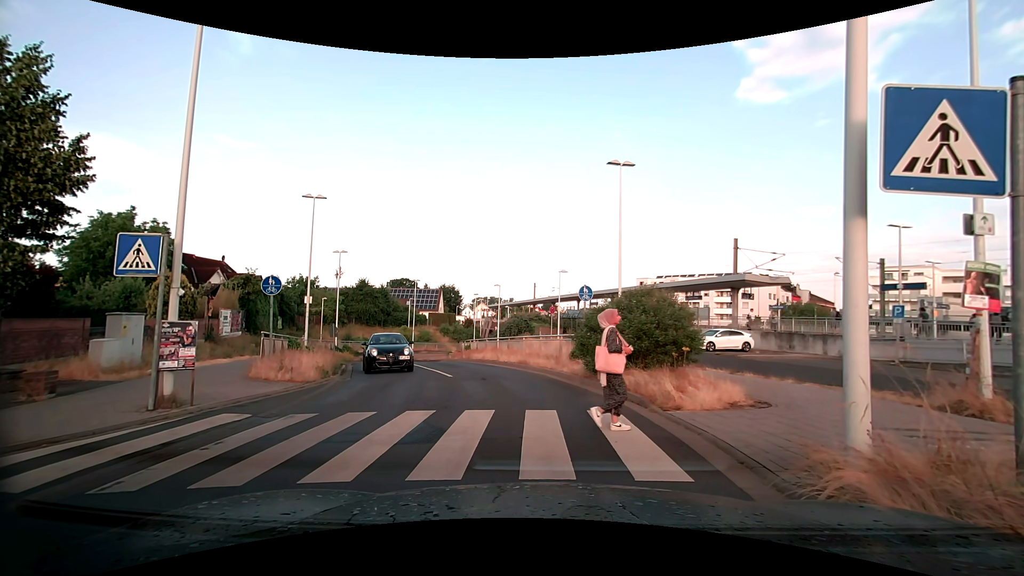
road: tertiary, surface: asphalt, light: Day
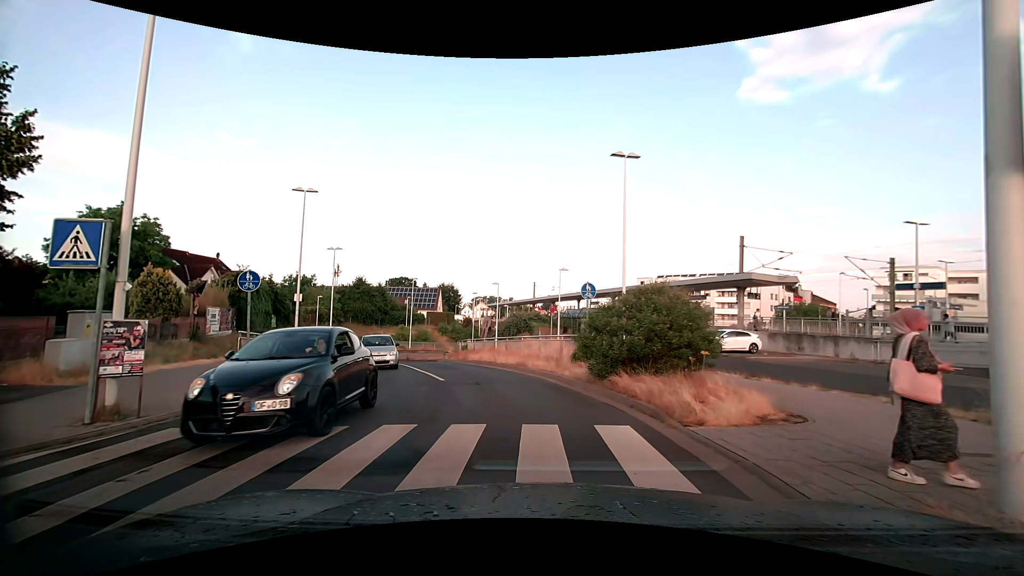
(0.0, +1.3) m; -2°
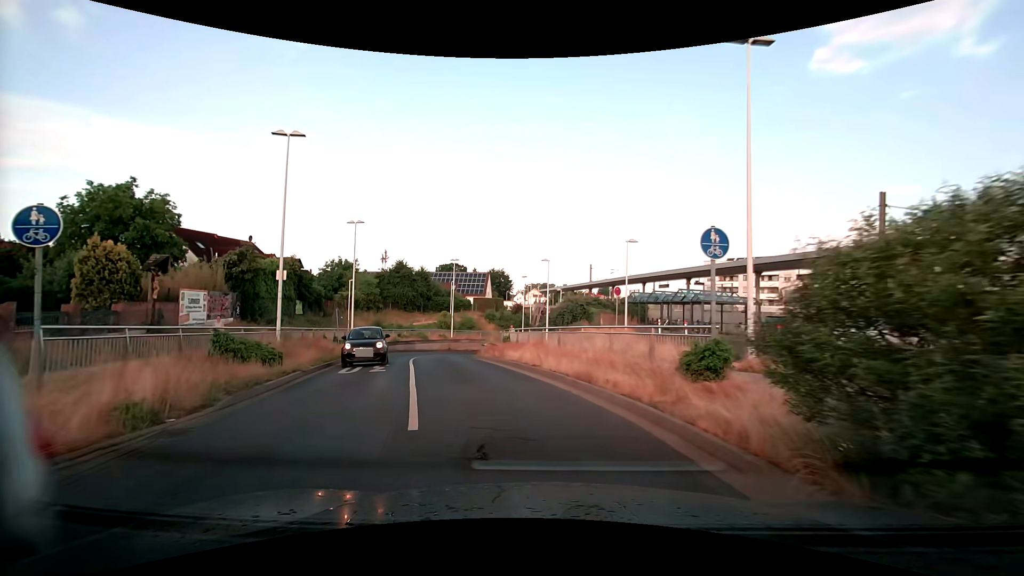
(-0.3, +8.6) m; -6°
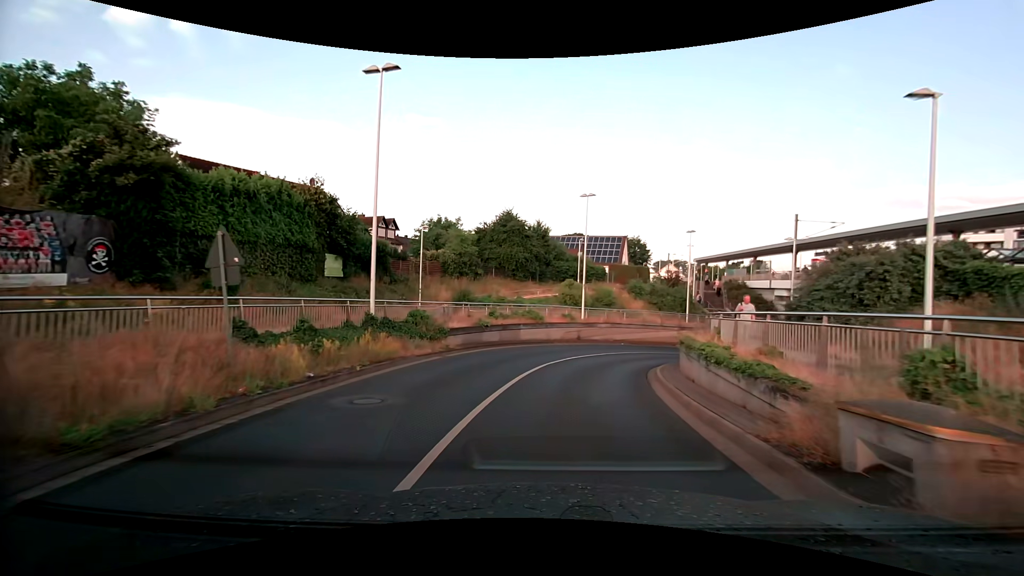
(-4.4, +23.0) m; -14°
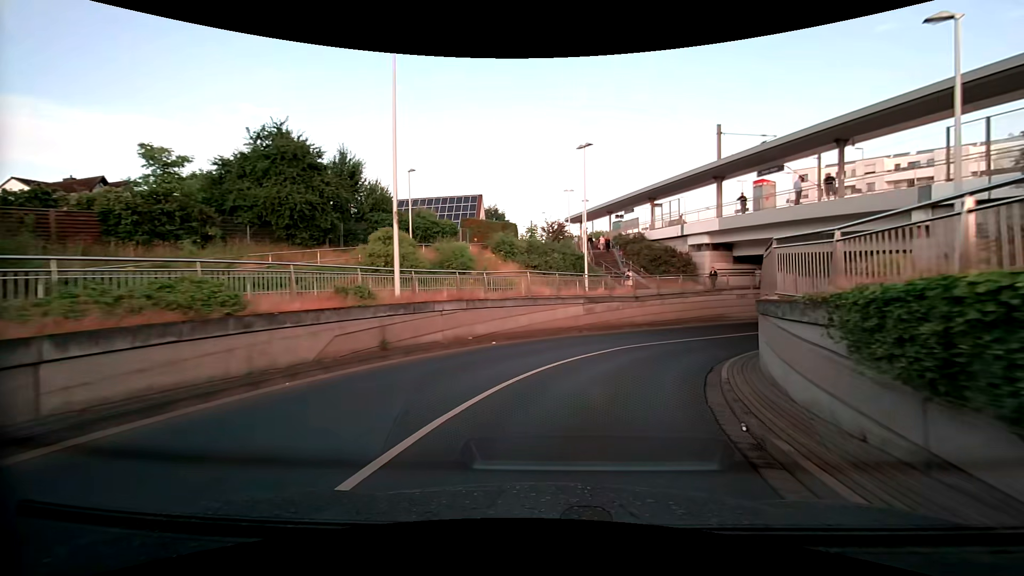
(+2.7, +22.0) m; +16°
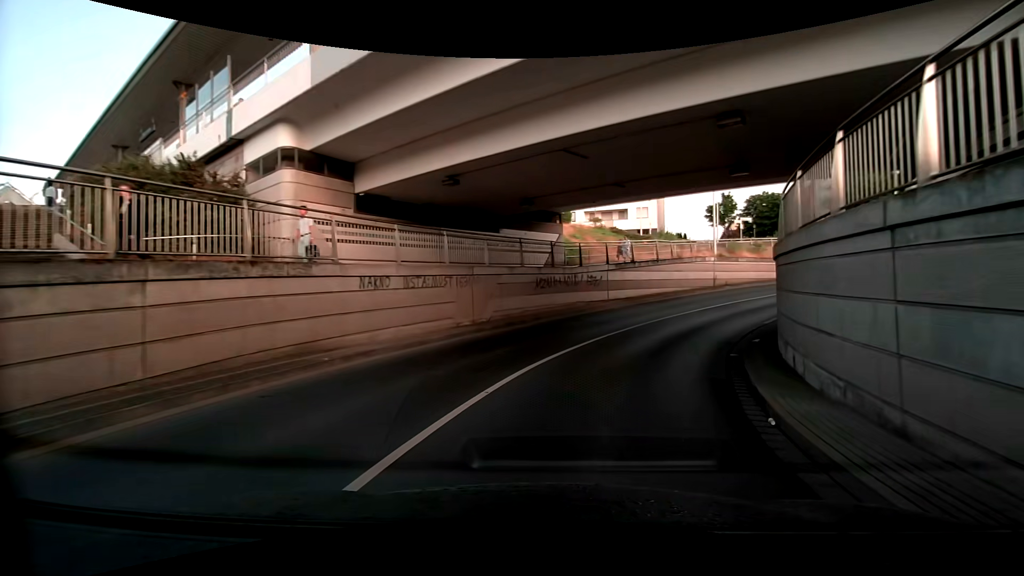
(+8.2, +25.2) m; +39°
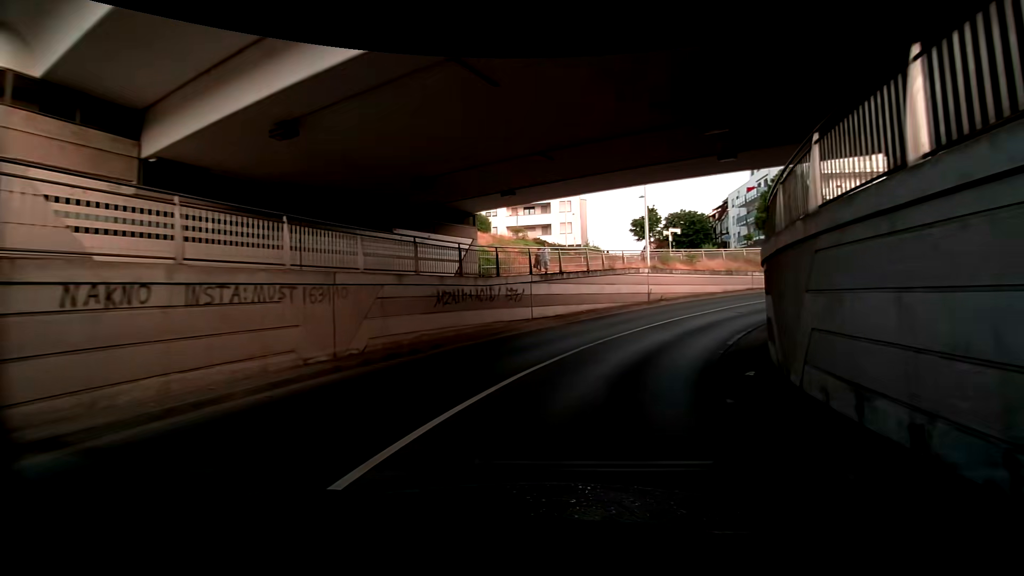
(+0.4, +5.4) m; +9°
